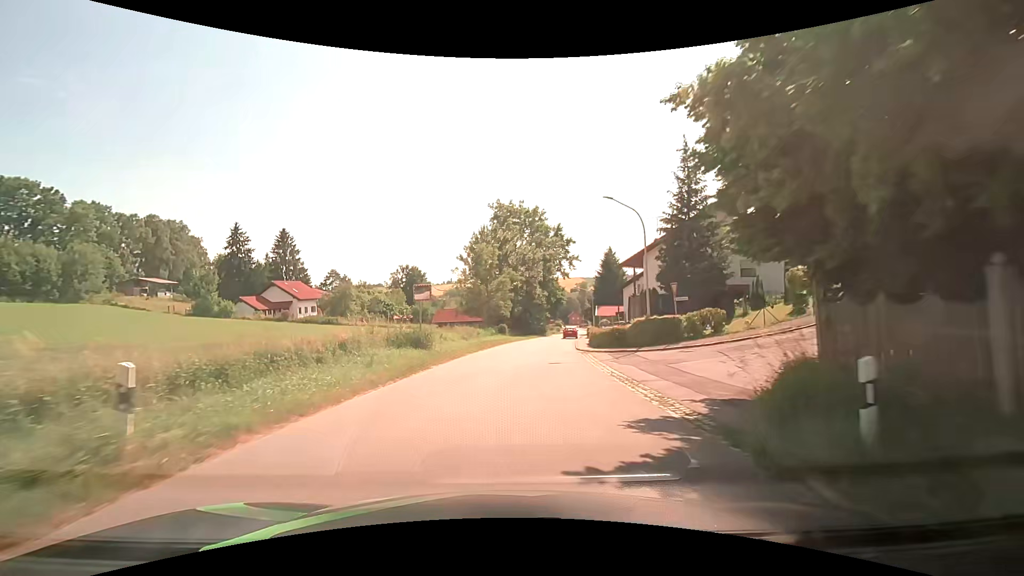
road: tertiary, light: Day
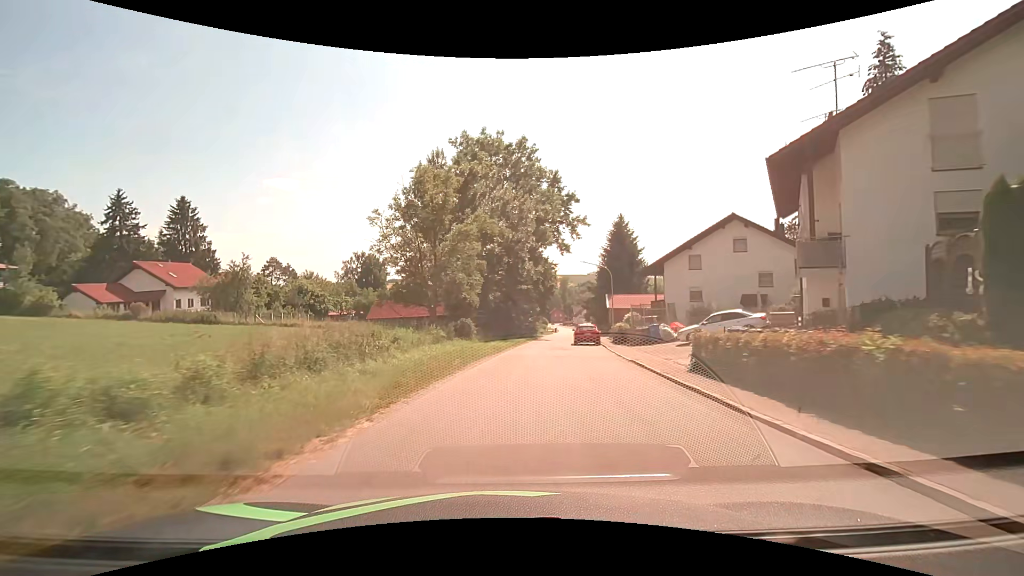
(+0.2, +27.5) m; +2°
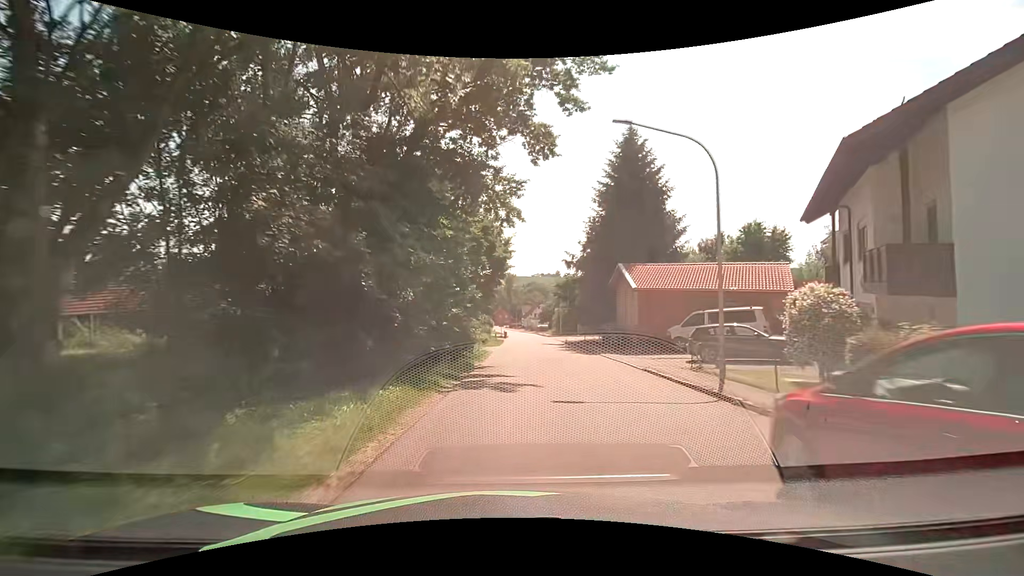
(+2.0, +33.5) m; +7°
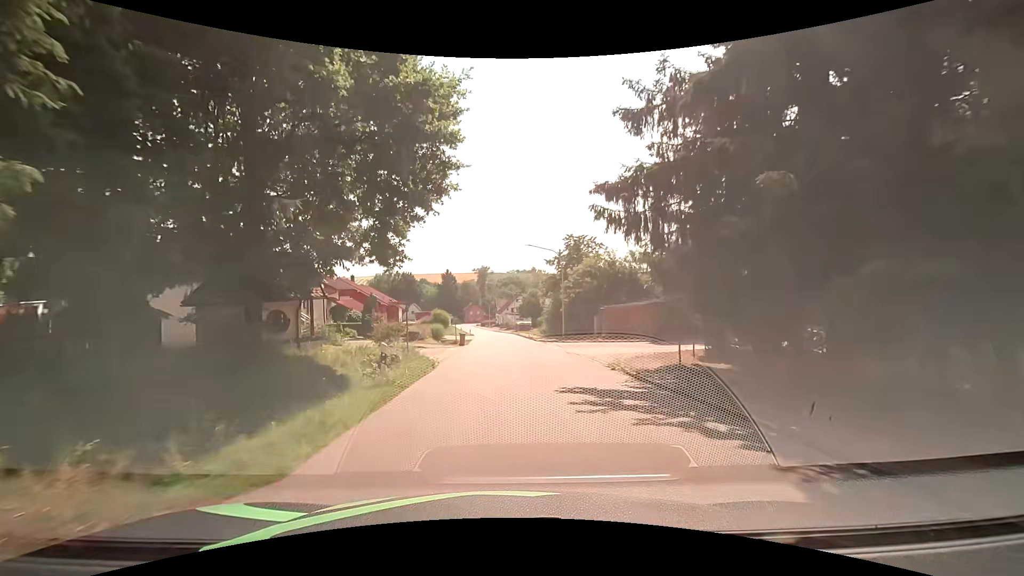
(+1.0, +31.4) m; +3°
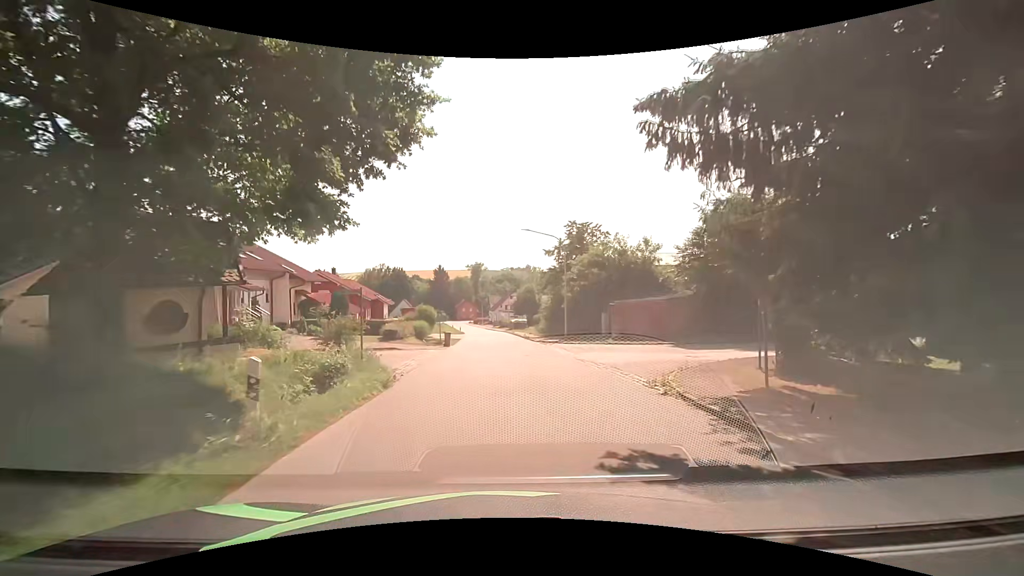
(-0.1, +5.4) m; -2°
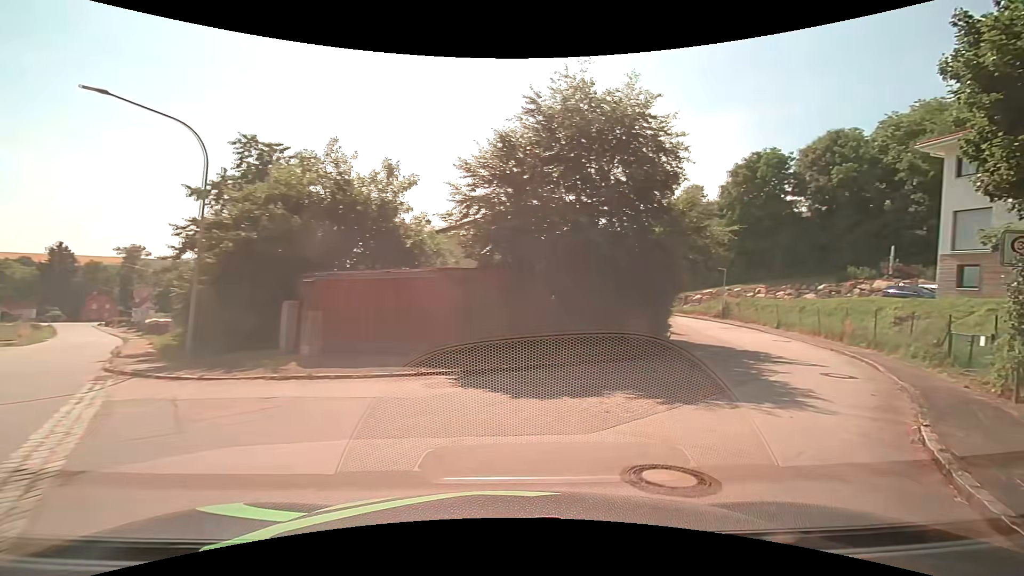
(+3.1, +16.2) m; +31°
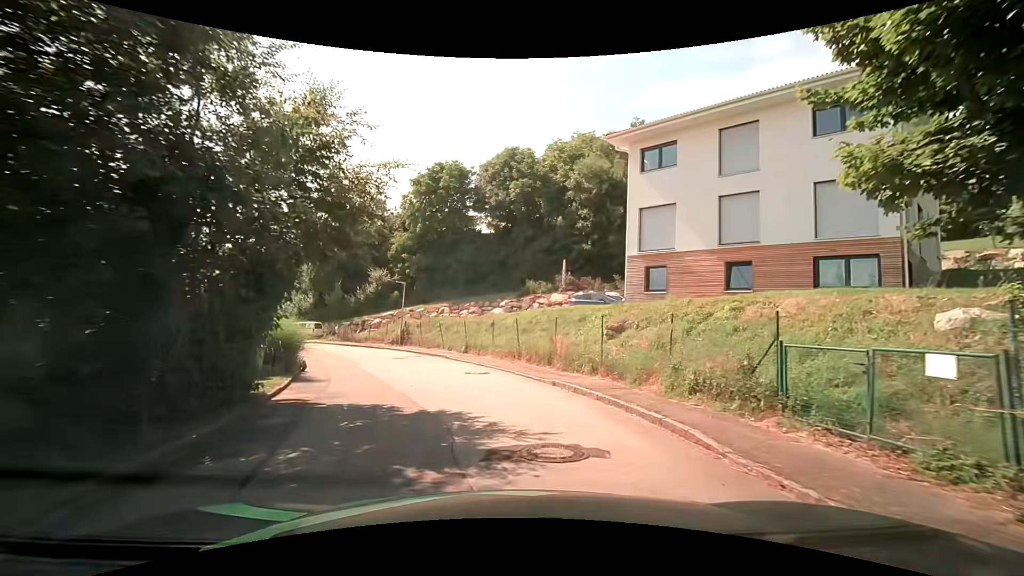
(+4.4, +10.2) m; +39°
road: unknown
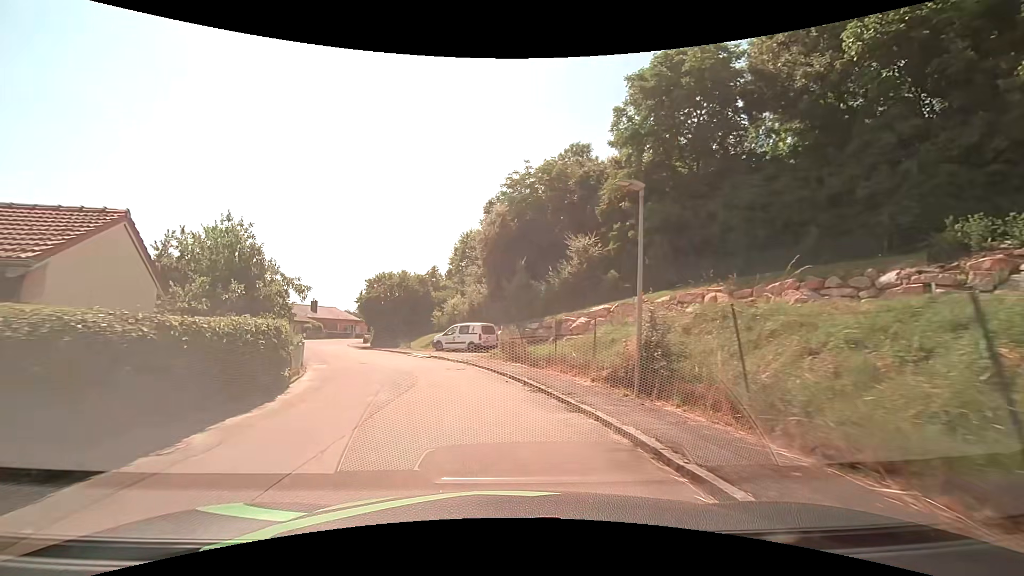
(-5.0, +23.1) m; -26°
(-1, +10) (-3, +20) (-7, +29) (-11, +38) (-16, +47) (-19, +56) (-21, +66) (-21, +76) (-19, +86) (-16, +95) m
